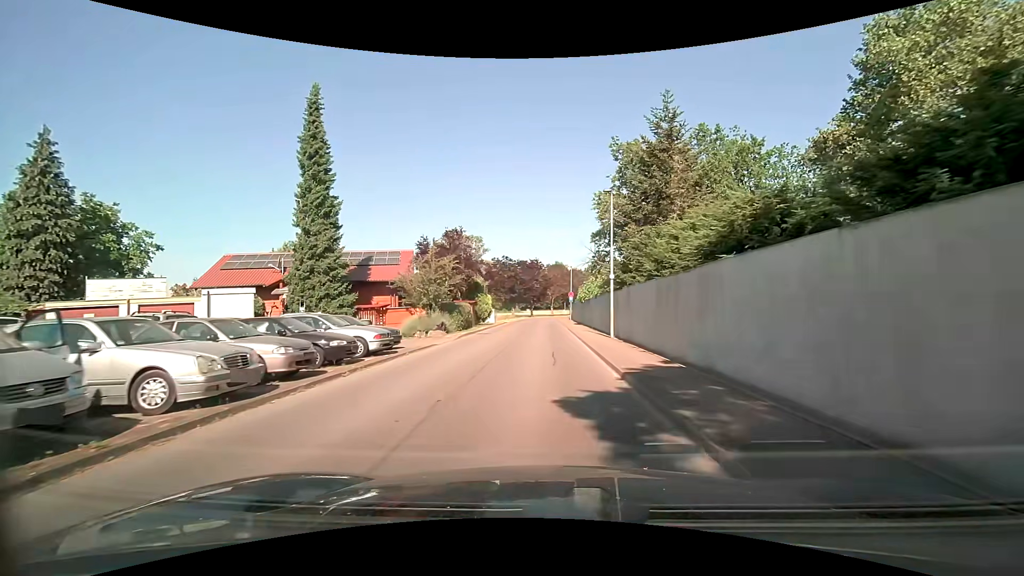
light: Day
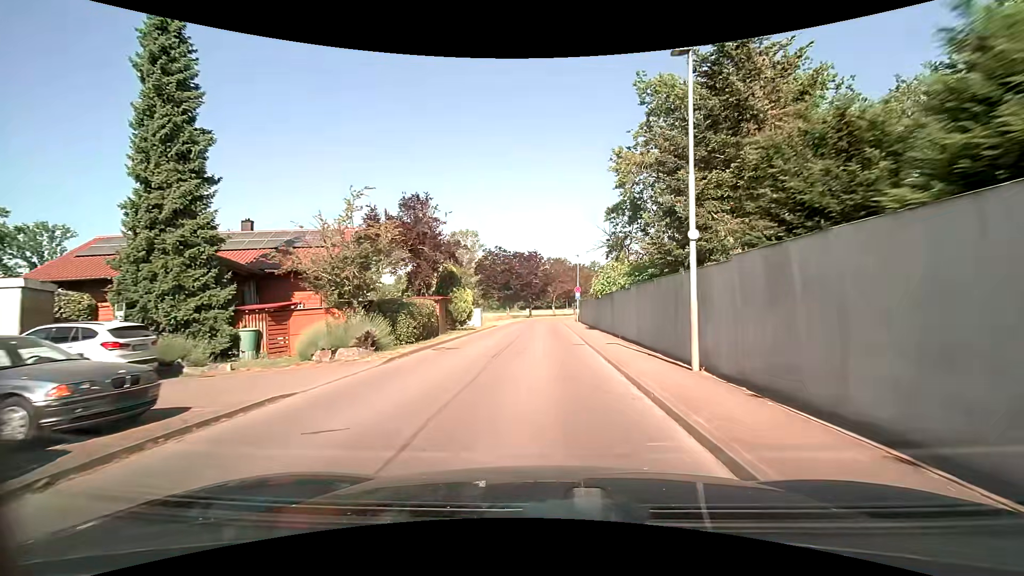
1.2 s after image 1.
(0.0, +12.1) m; 0°
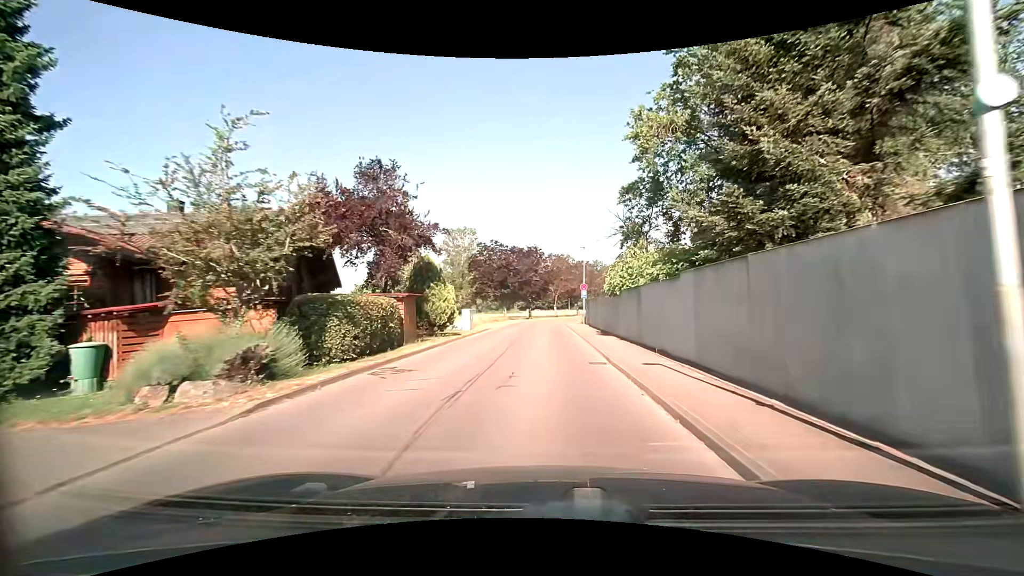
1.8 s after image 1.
(0.0, +6.7) m; 0°
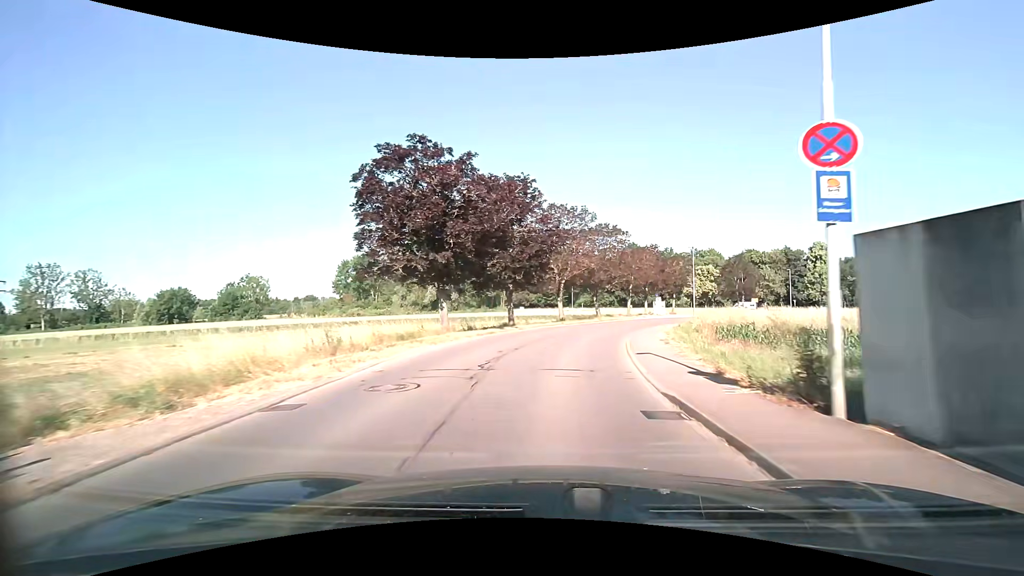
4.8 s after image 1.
(-0.3, +36.5) m; 0°
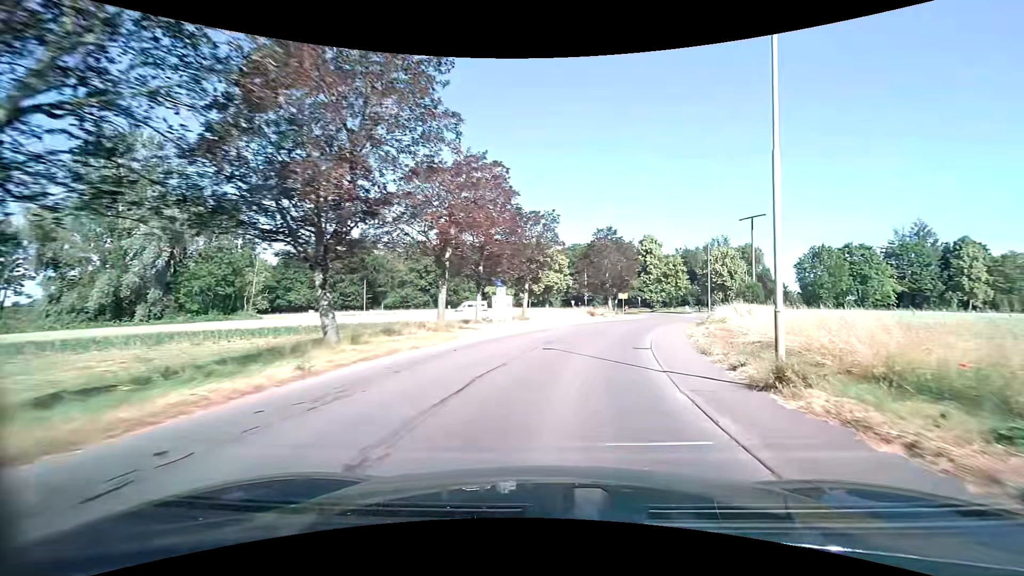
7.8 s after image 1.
(+5.7, +36.2) m; +21°
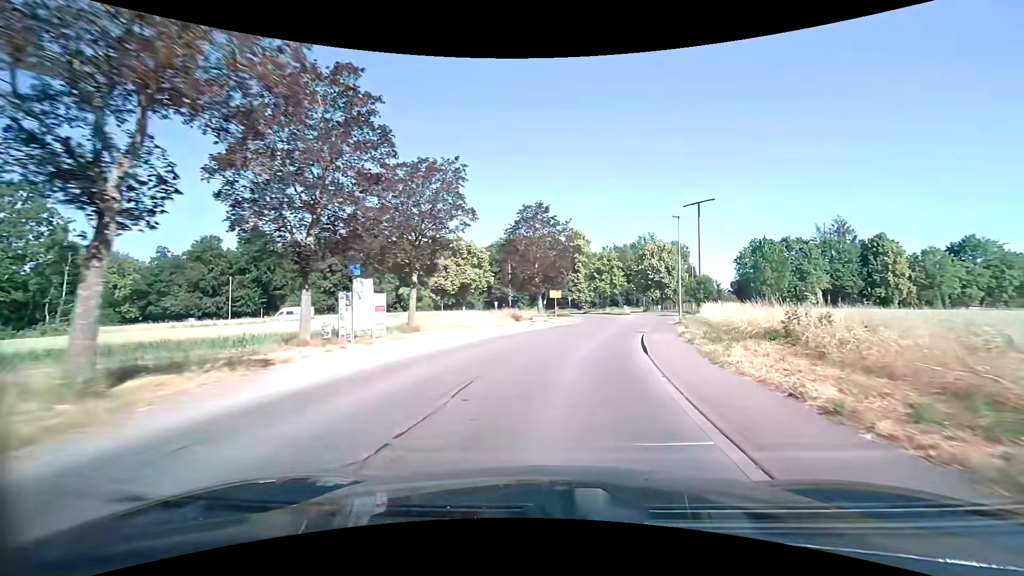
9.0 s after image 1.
(+1.0, +13.9) m; +7°
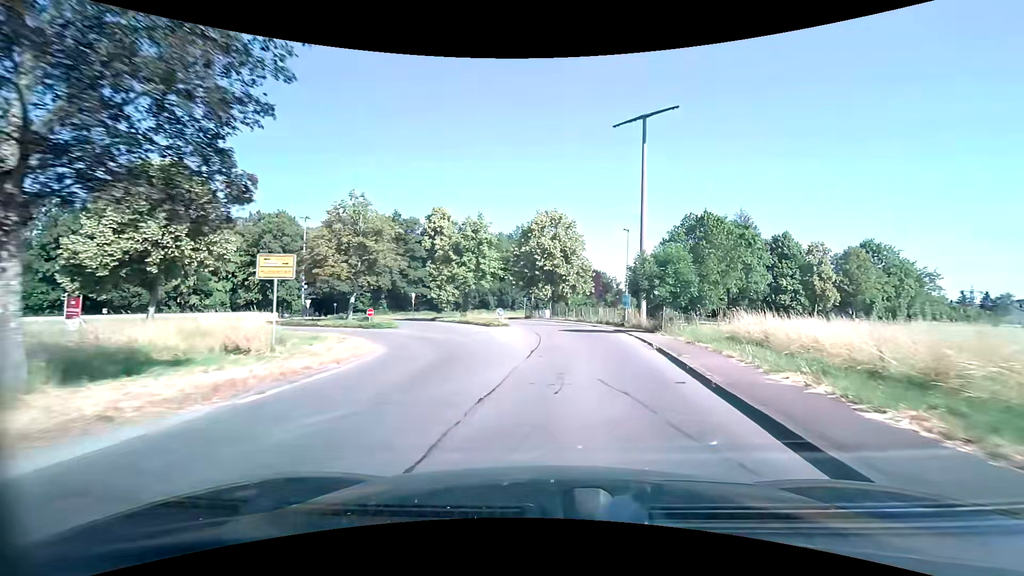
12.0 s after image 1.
(+4.9, +33.3) m; +14°
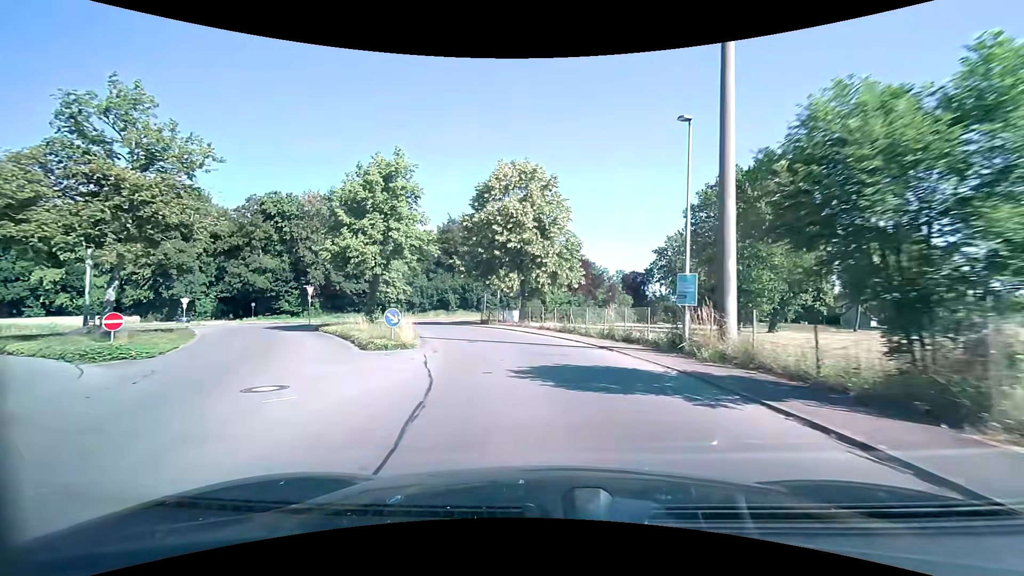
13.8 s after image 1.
(+1.1, +19.6) m; +3°
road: unclassified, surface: asphalt
(-1, +10) (-2, +20) (-5, +29) (-11, +37) (-20, +41) (-29, +38) (-36, +30) (-42, +22) (-48, +14) (-54, +6) m
